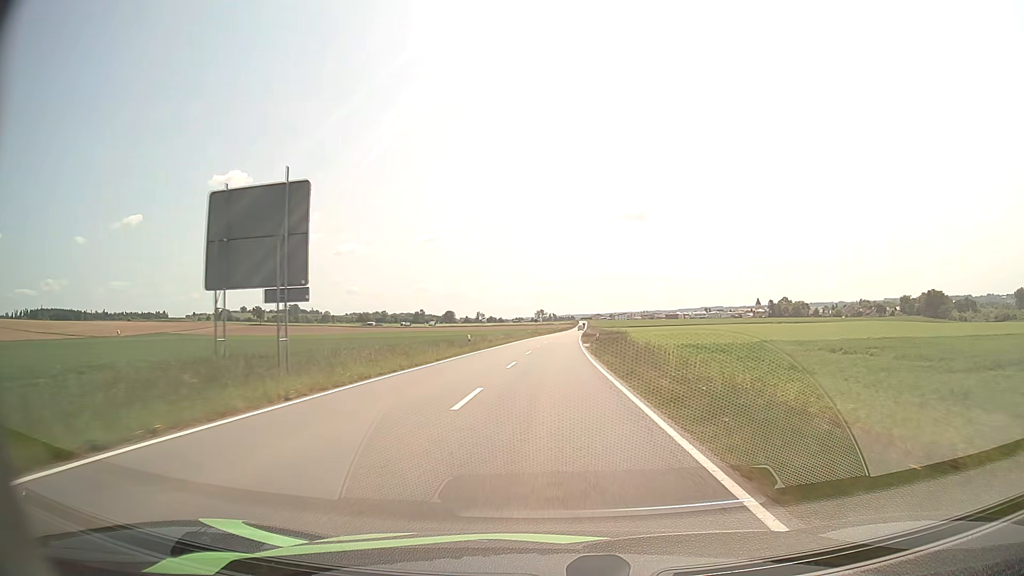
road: tertiary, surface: asphalt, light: Day
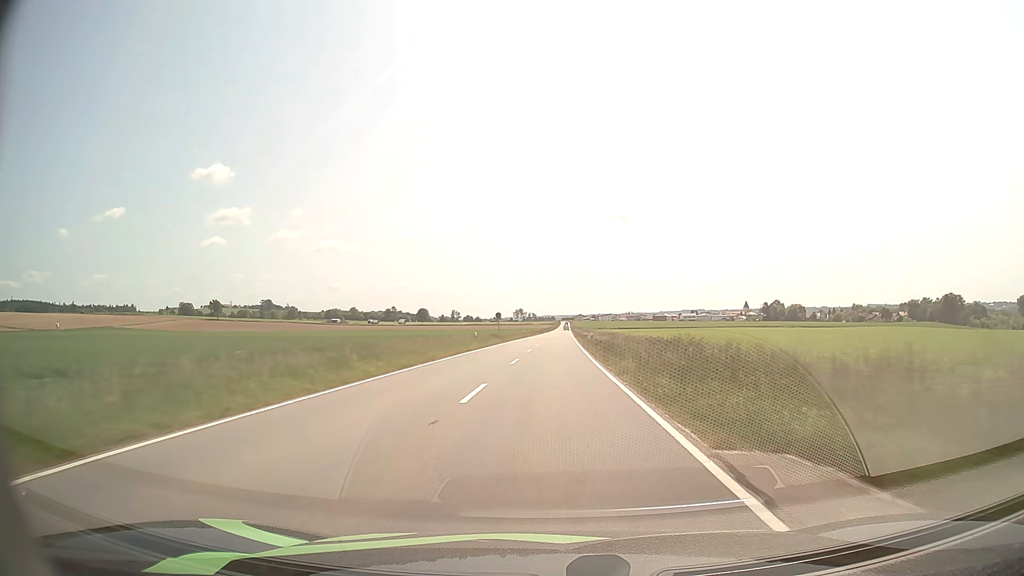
(+0.7, +48.3) m; +2°
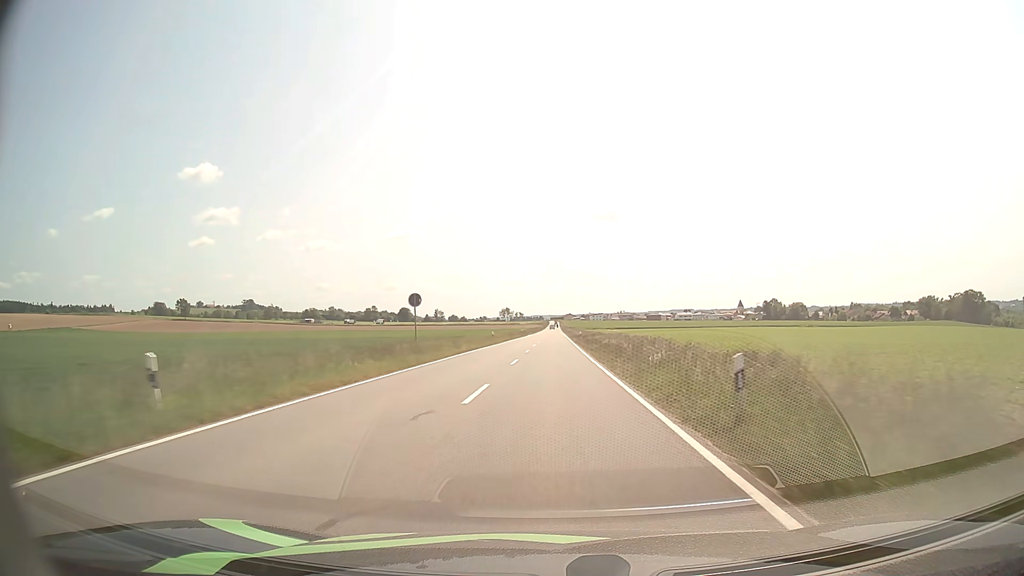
(+0.4, +37.5) m; +1°
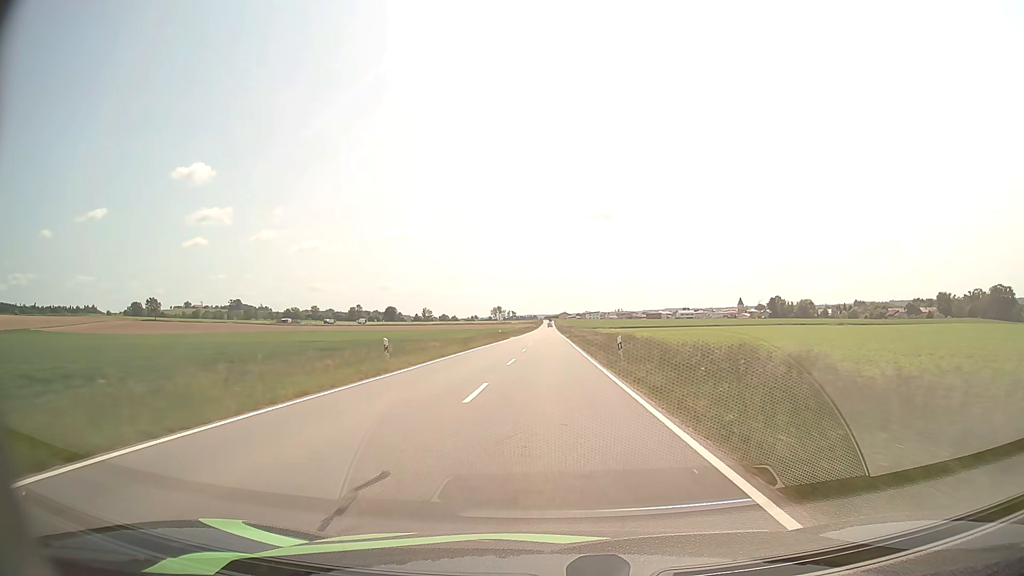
(+0.3, +37.6) m; +1°
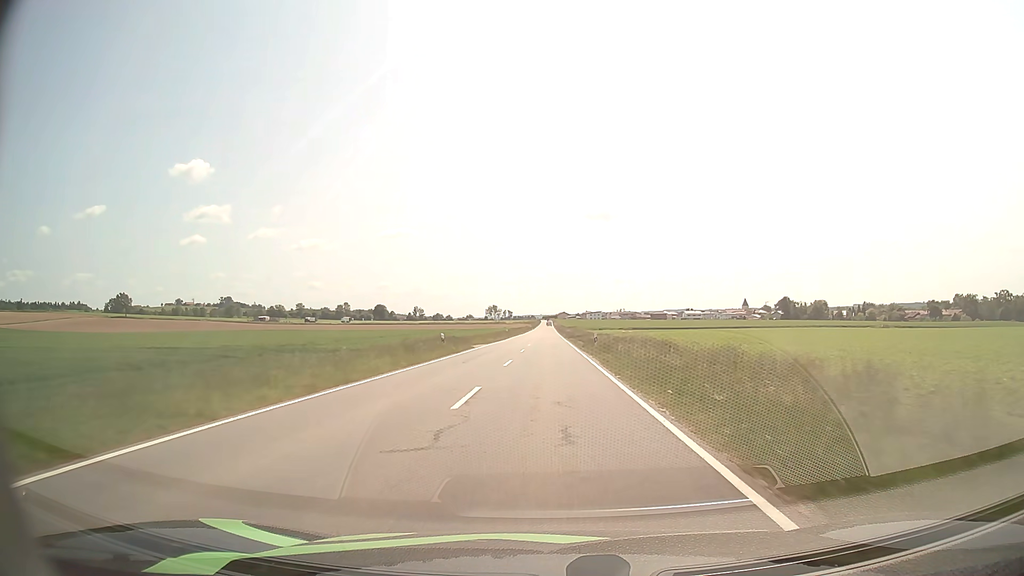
(+0.1, +38.3) m; 0°
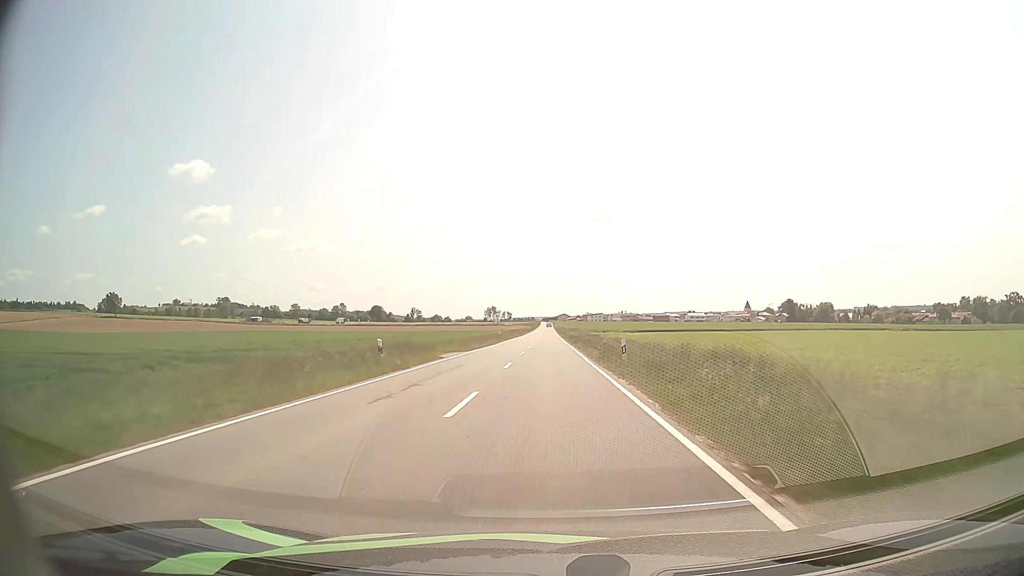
(0.0, +13.1) m; 0°
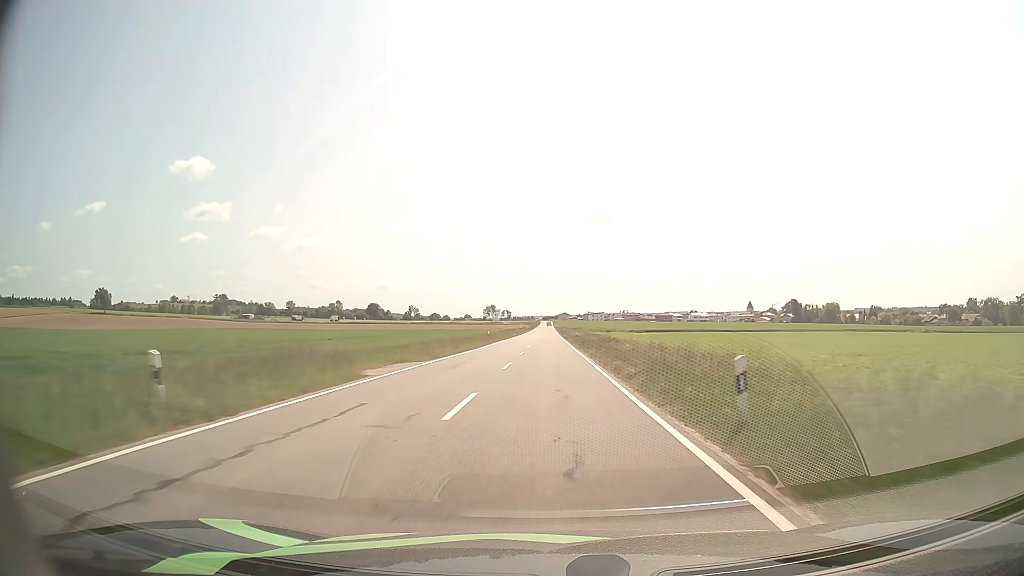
(0.0, +13.3) m; 0°
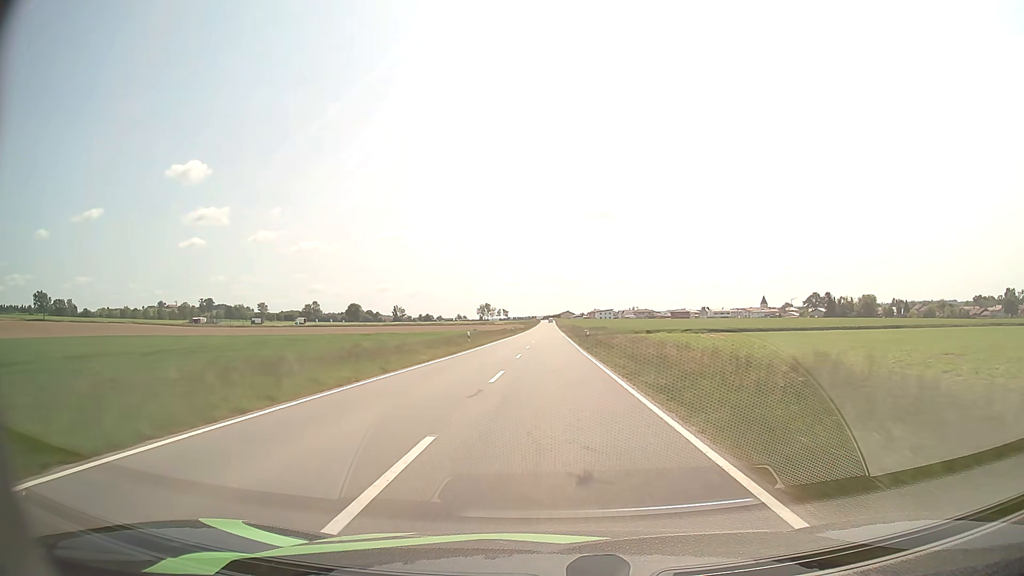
(0.0, +68.0) m; 0°
(0, +10) (0, +20) (0, +30) (0, +40) (0, +50) (0, +60) (0, +70) (0, +80) (0, +90) (0, +100) m
